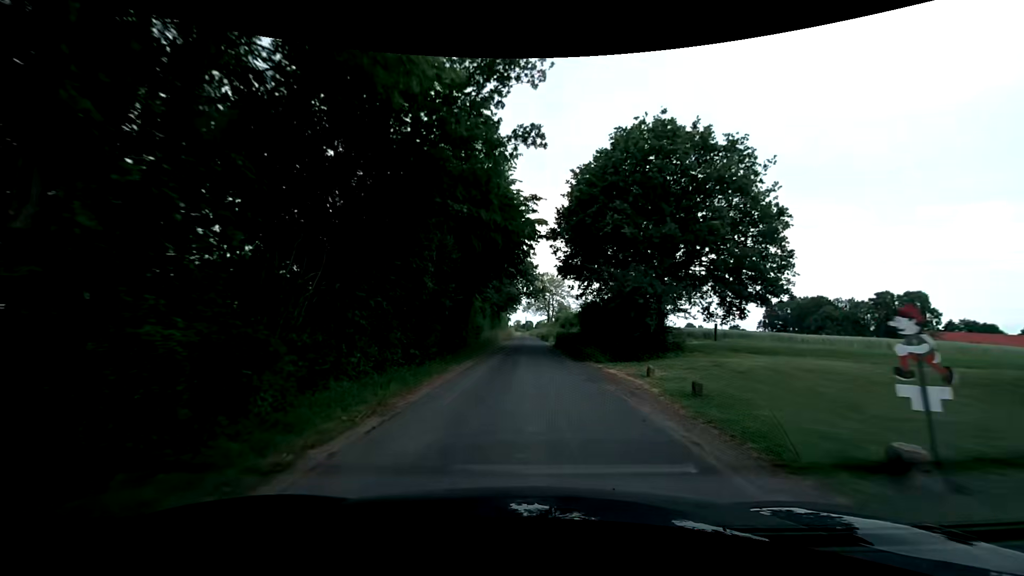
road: unclassified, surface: asphalt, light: Day
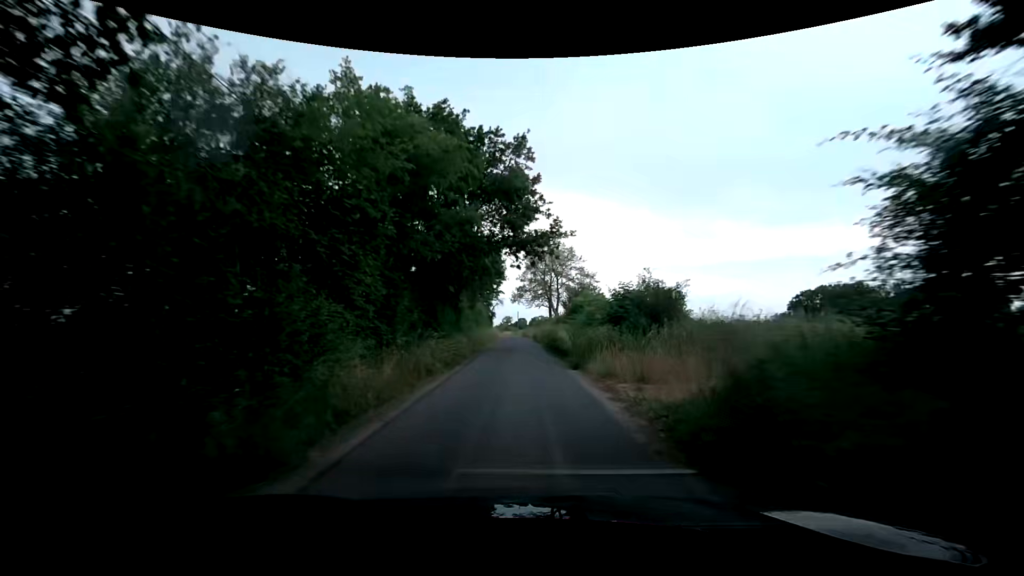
(+0.3, +35.2) m; -1°
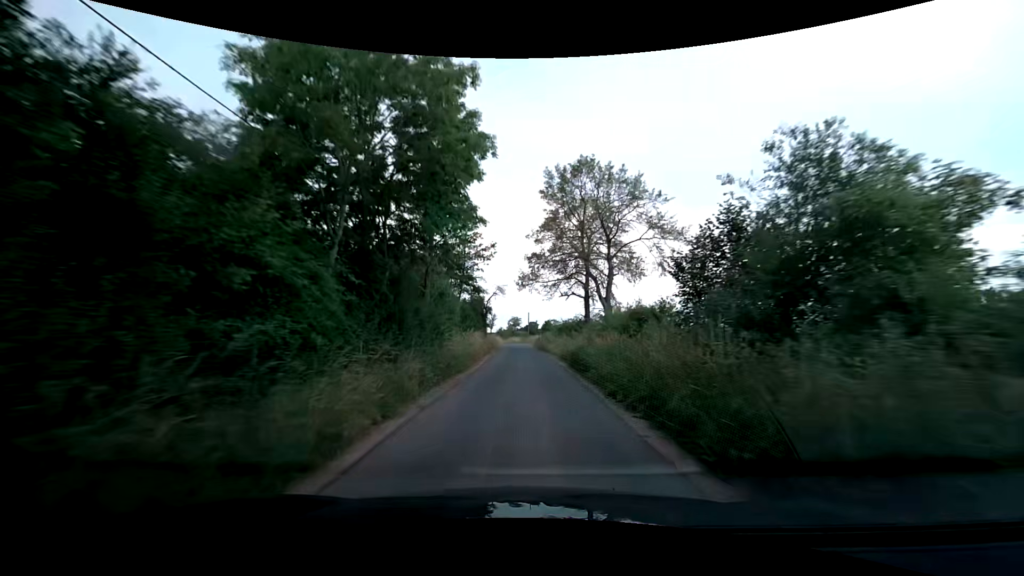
(+0.1, +31.4) m; -1°
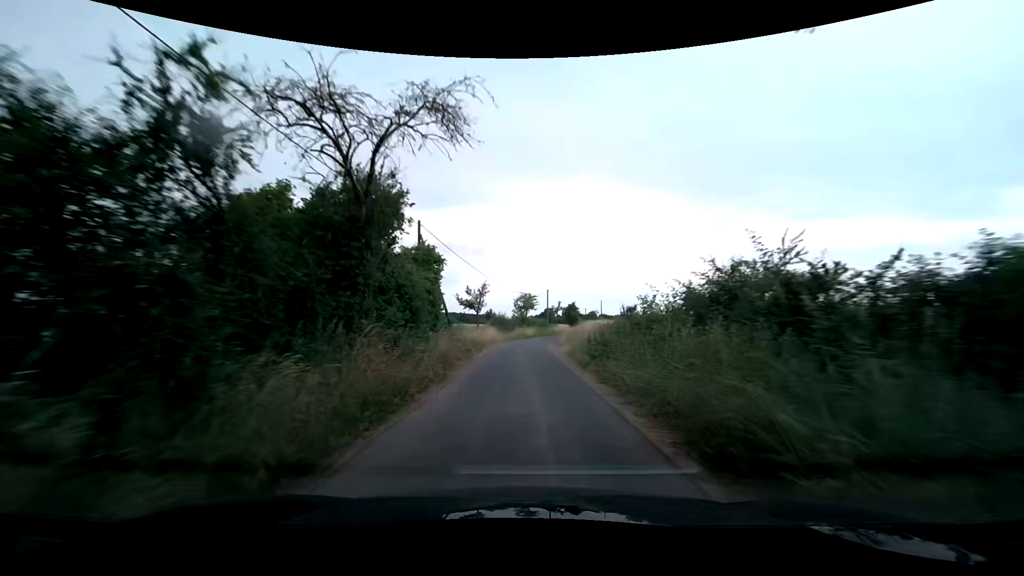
(-0.1, +39.7) m; -2°
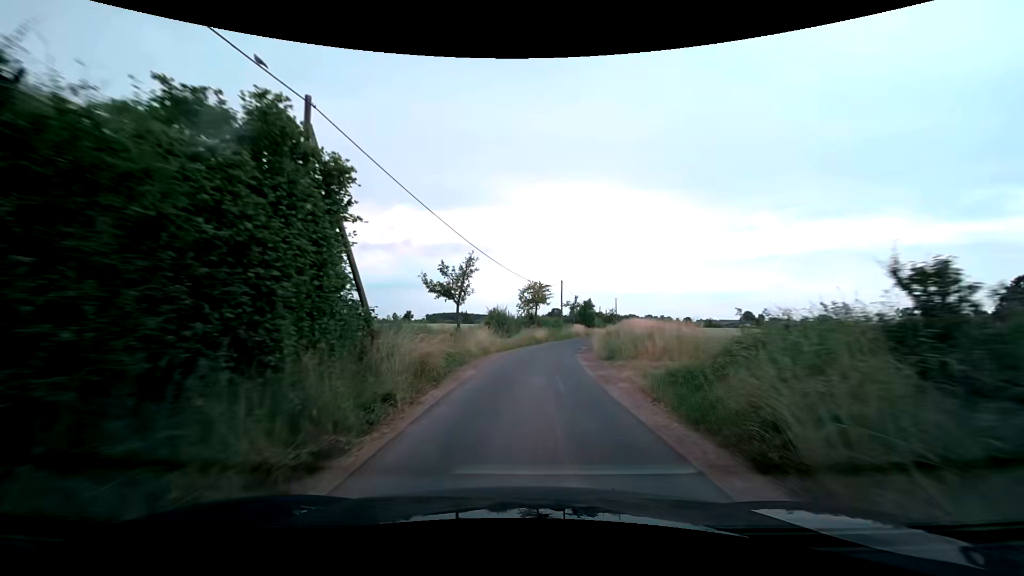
(0.0, +15.9) m; 0°
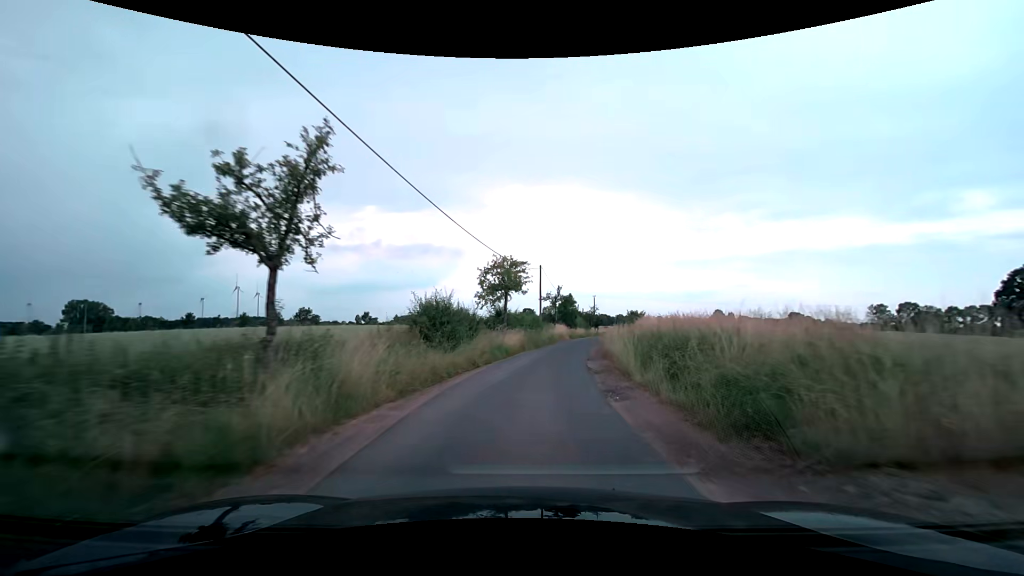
(+0.4, +16.1) m; +3°
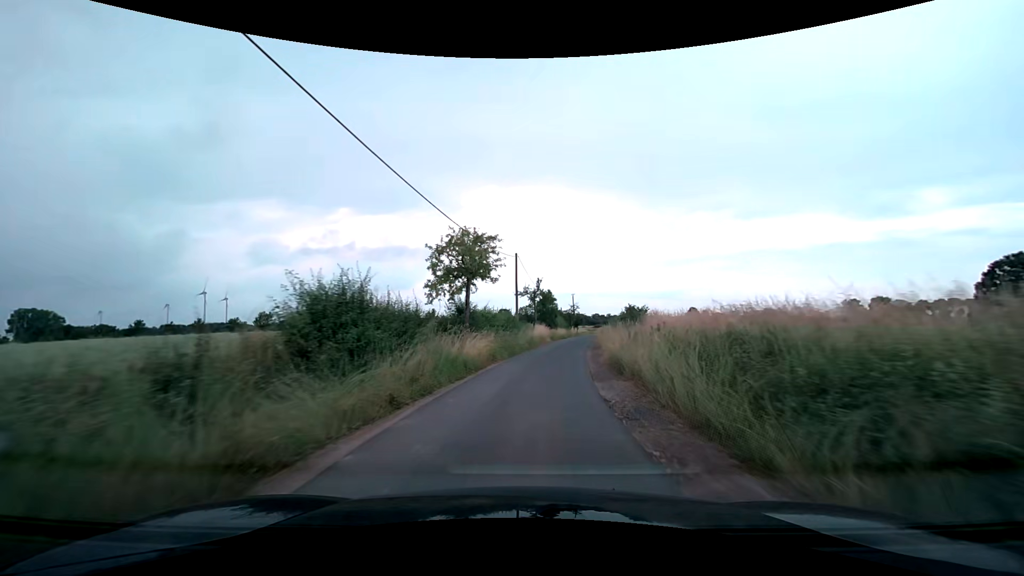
(+0.2, +8.1) m; +3°
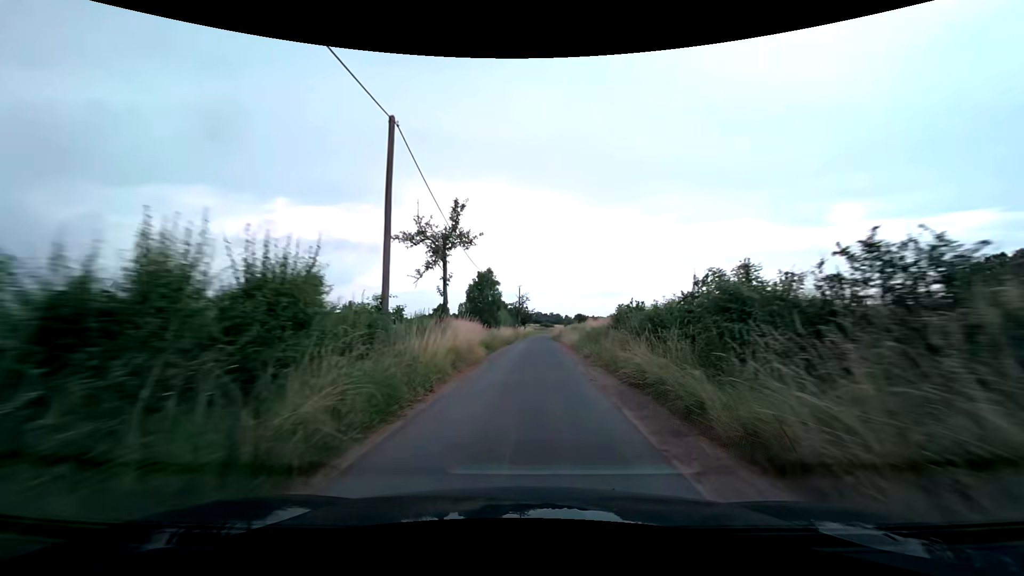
(+1.5, +24.9) m; +6°
(0, +10) (+1, +20) (+1, +30) (+1, +40) (+2, +50) (+2, +60) (+3, +70) (+3, +80) (+4, +90) (+5, +100) m
